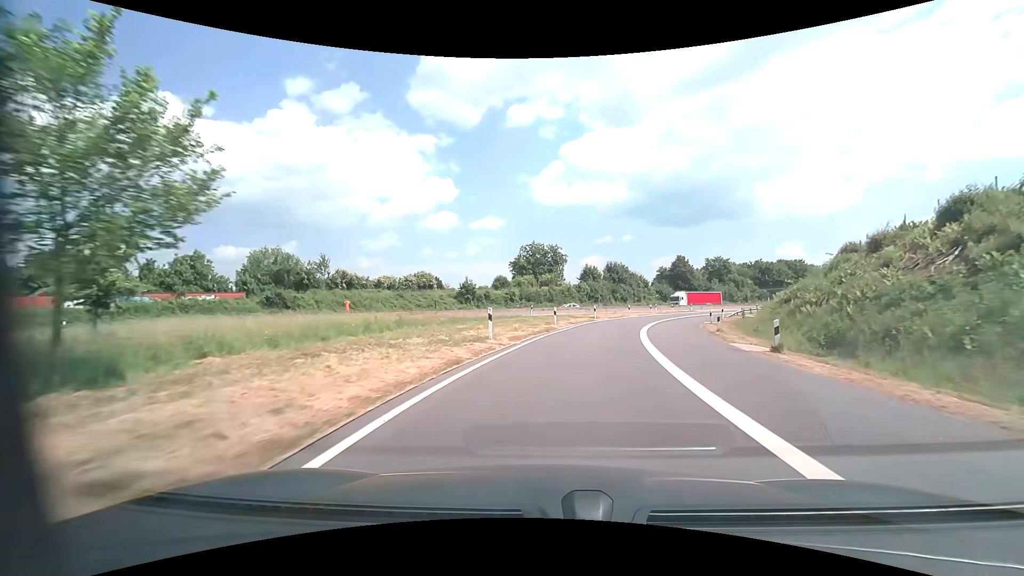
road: motorway_link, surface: asphalt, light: Day
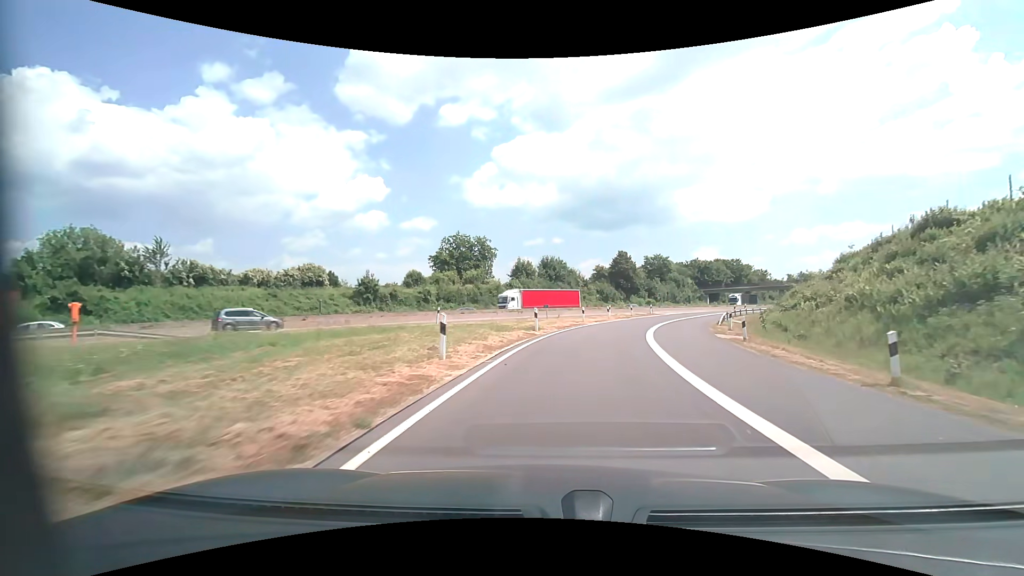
(+1.1, +18.4) m; +8°
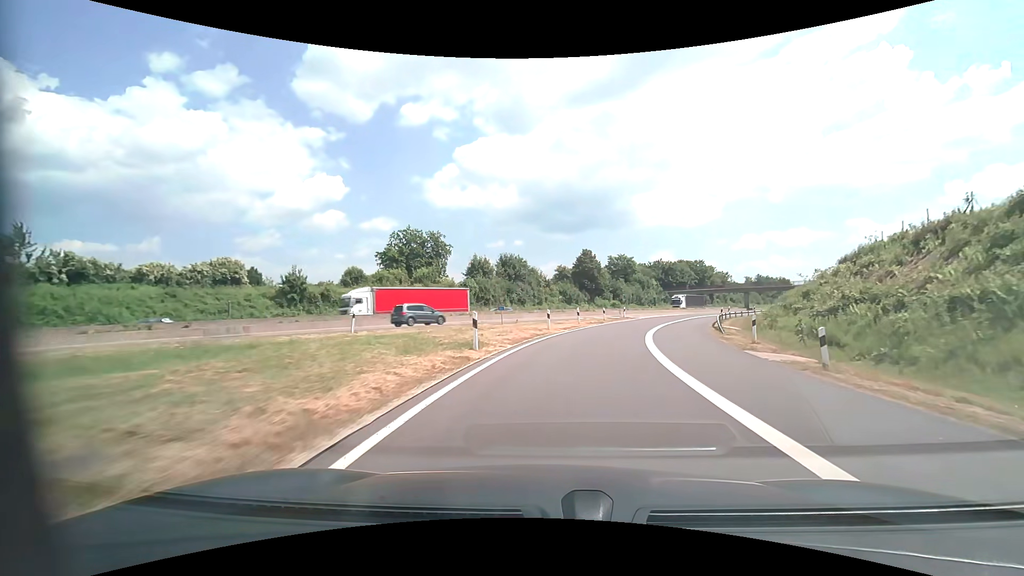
(+0.3, +9.1) m; +4°
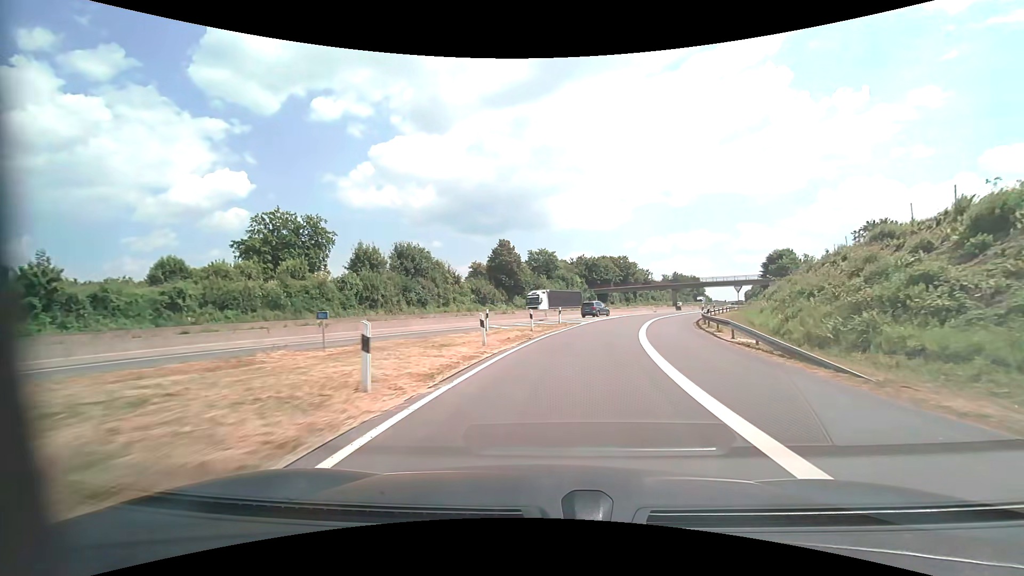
(+1.5, +18.2) m; +9°
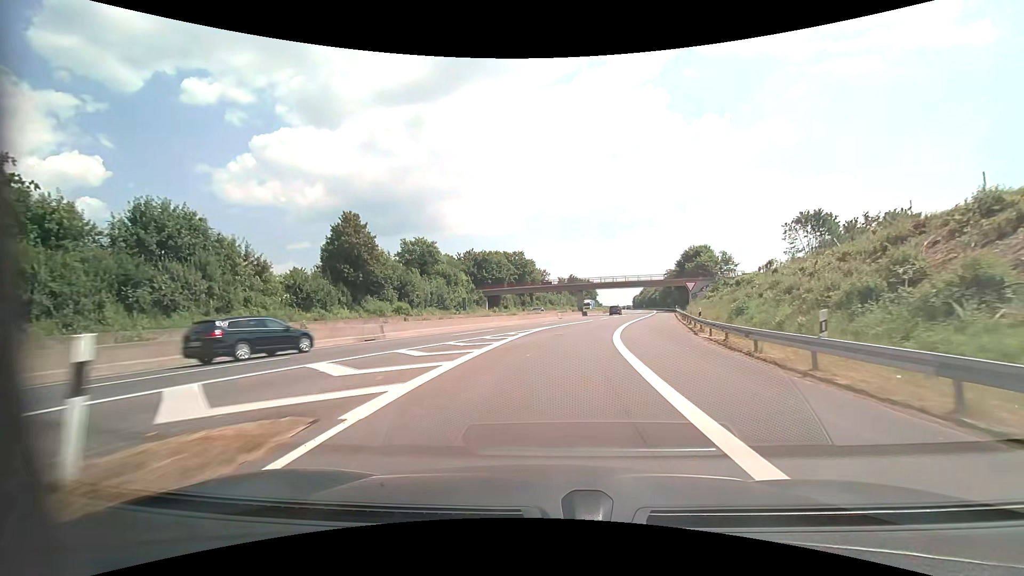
(+3.3, +27.7) m; +12°
